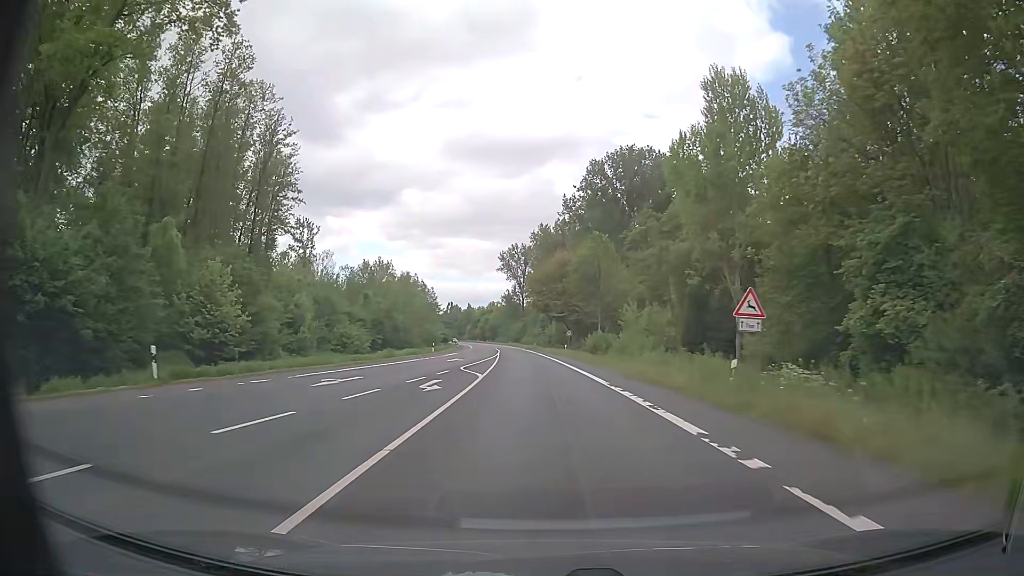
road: primary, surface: asphalt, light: Day
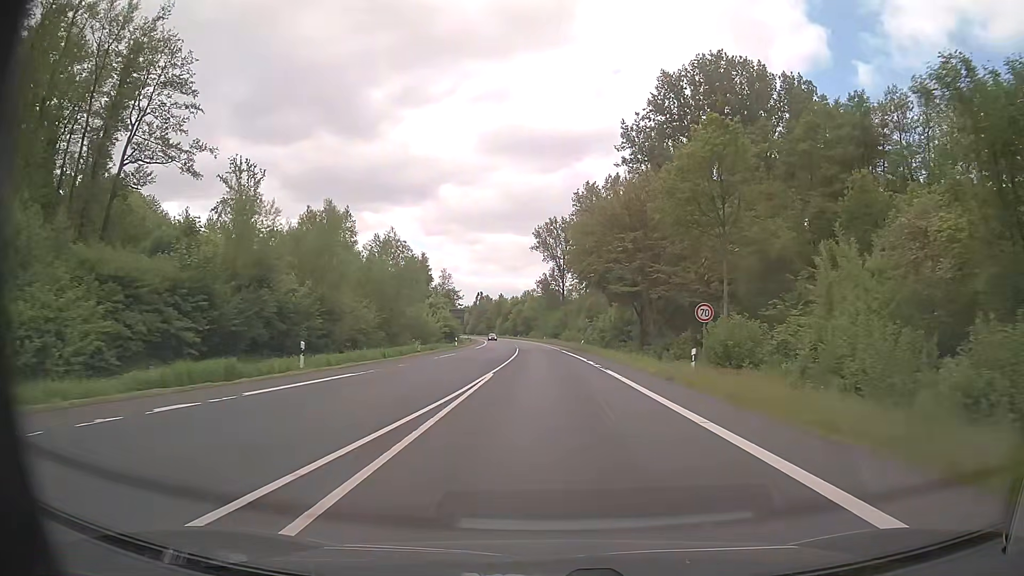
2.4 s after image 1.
(-1.5, +45.6) m; -3°
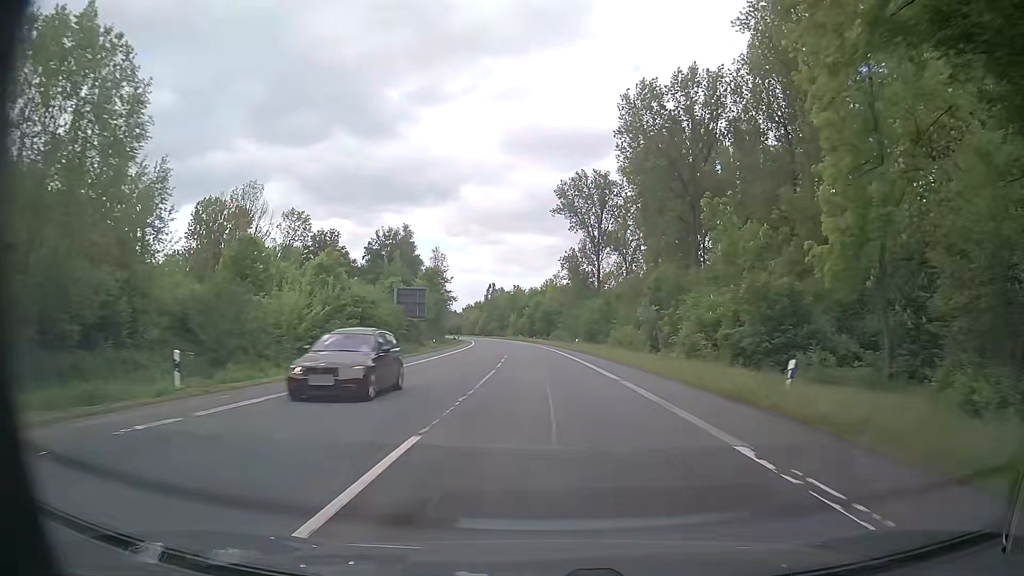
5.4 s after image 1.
(-0.7, +57.4) m; -2°
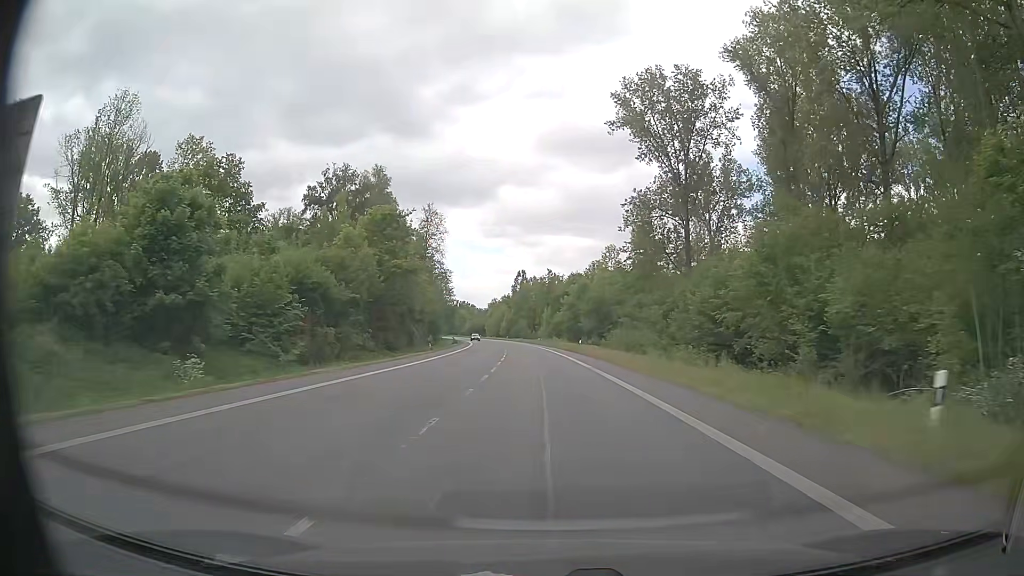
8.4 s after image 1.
(-1.6, +56.6) m; -3°
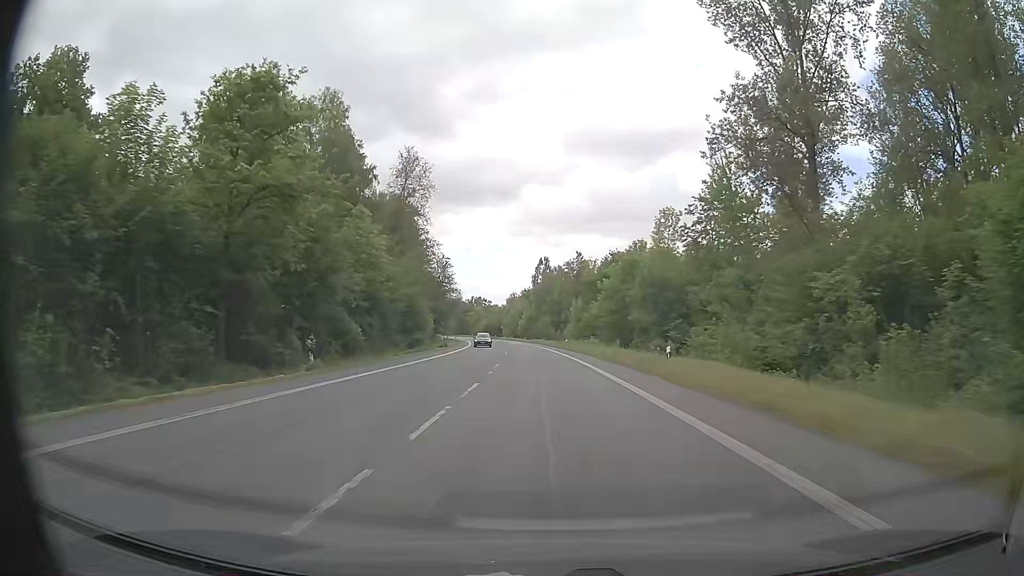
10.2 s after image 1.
(-0.8, +33.9) m; -2°
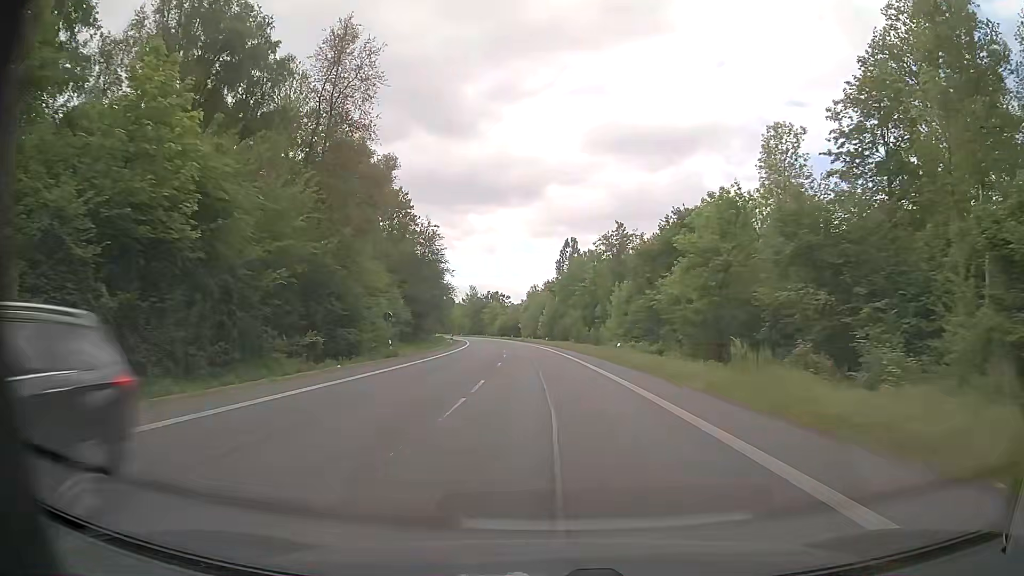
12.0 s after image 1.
(-0.7, +33.8) m; -2°
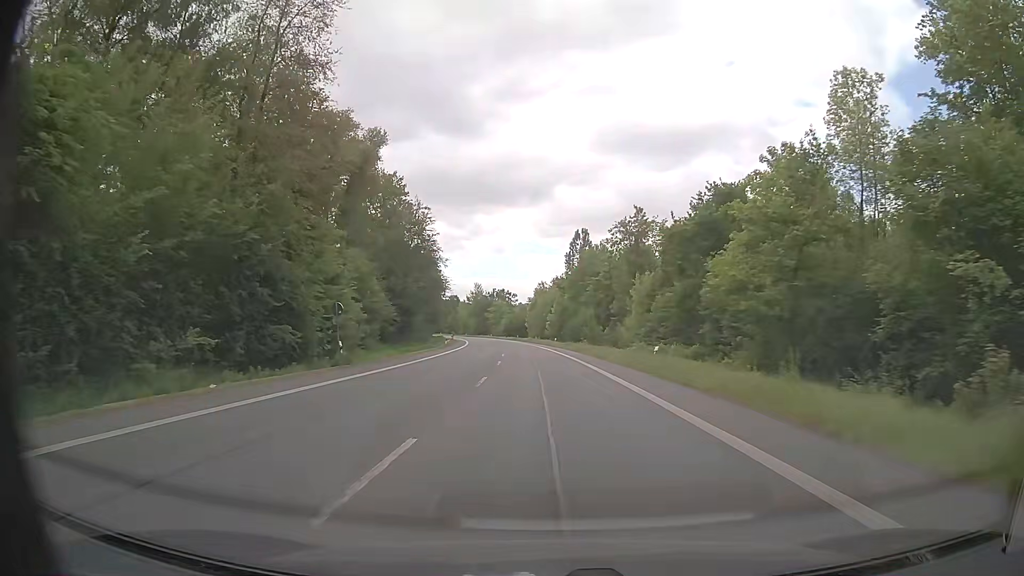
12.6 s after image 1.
(0.0, +11.3) m; 0°
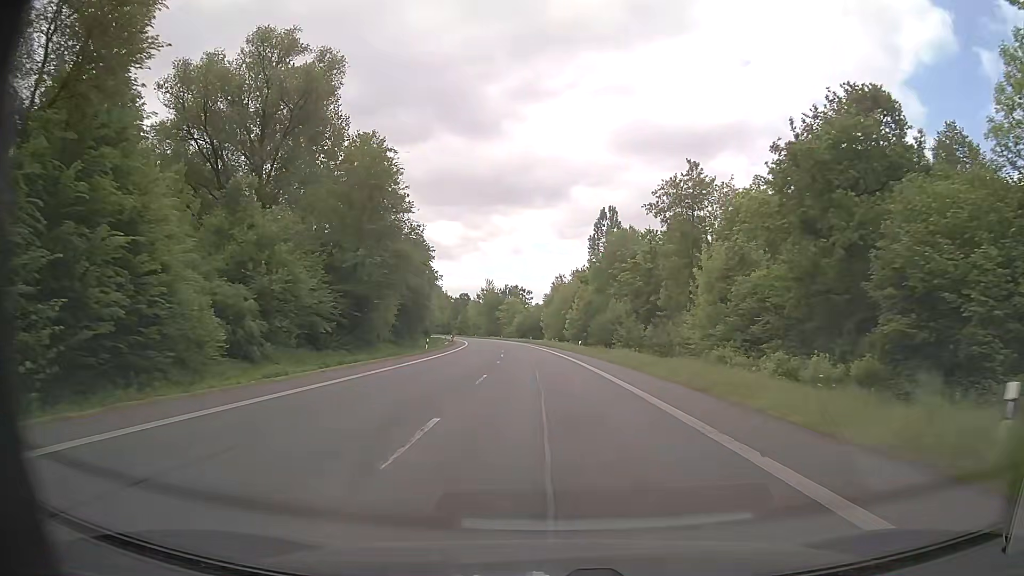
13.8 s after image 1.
(-0.3, +22.5) m; -1°
(0, +10) (0, +20) (0, +30) (-1, +40) (-1, +50) (-2, +60) (-3, +70) (-4, +80) (-5, +90) (-6, +100) m
